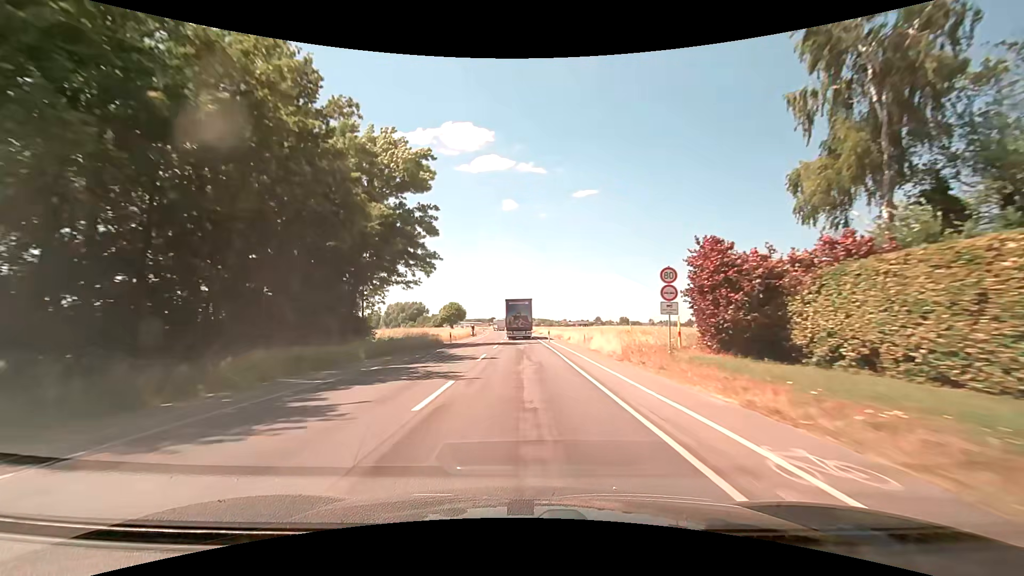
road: secondary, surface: asphalt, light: Day
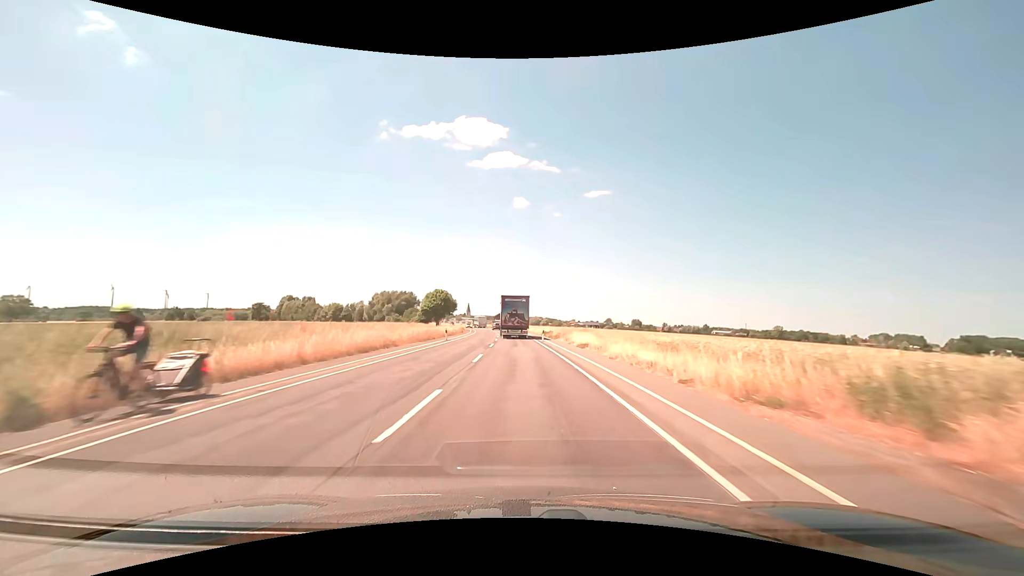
(-0.3, +50.2) m; -1°
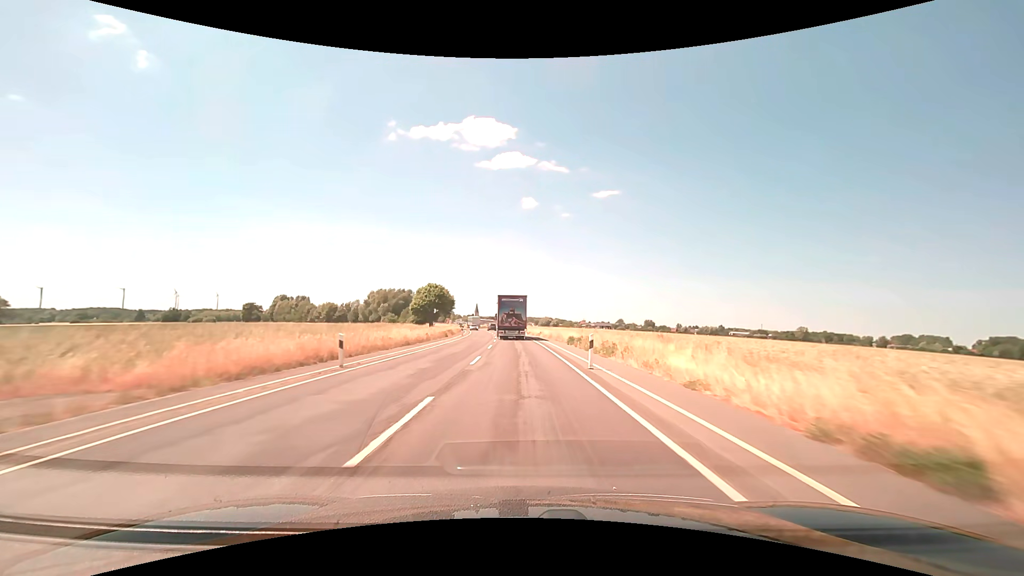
(-0.2, +25.1) m; -1°
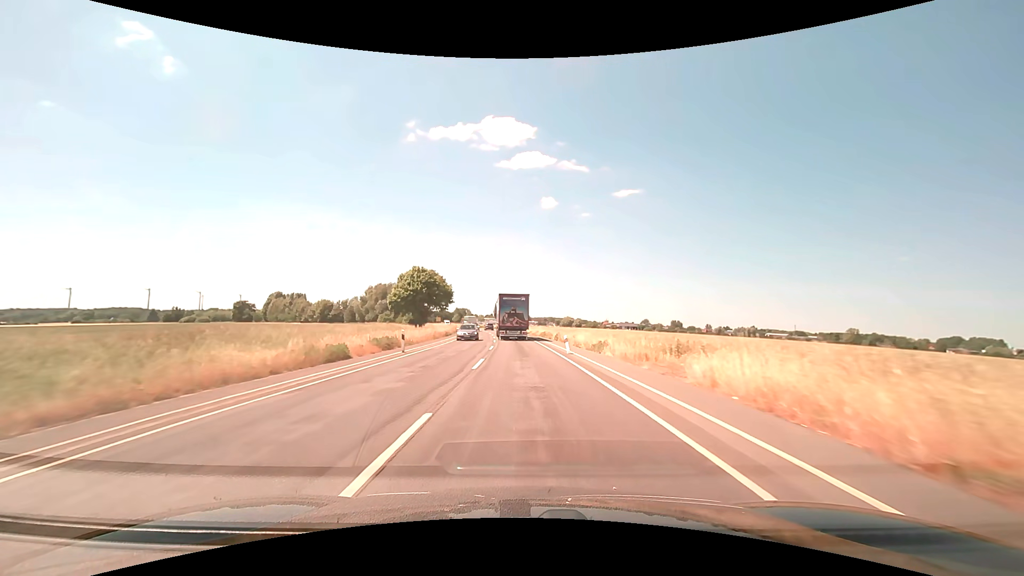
(-0.7, +37.6) m; -2°
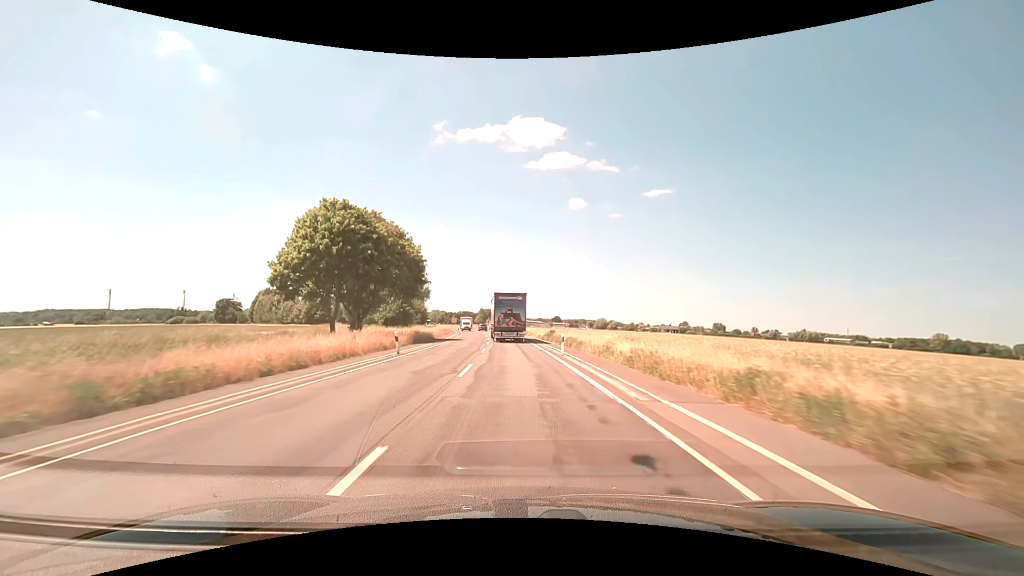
(-1.3, +50.2) m; -3°
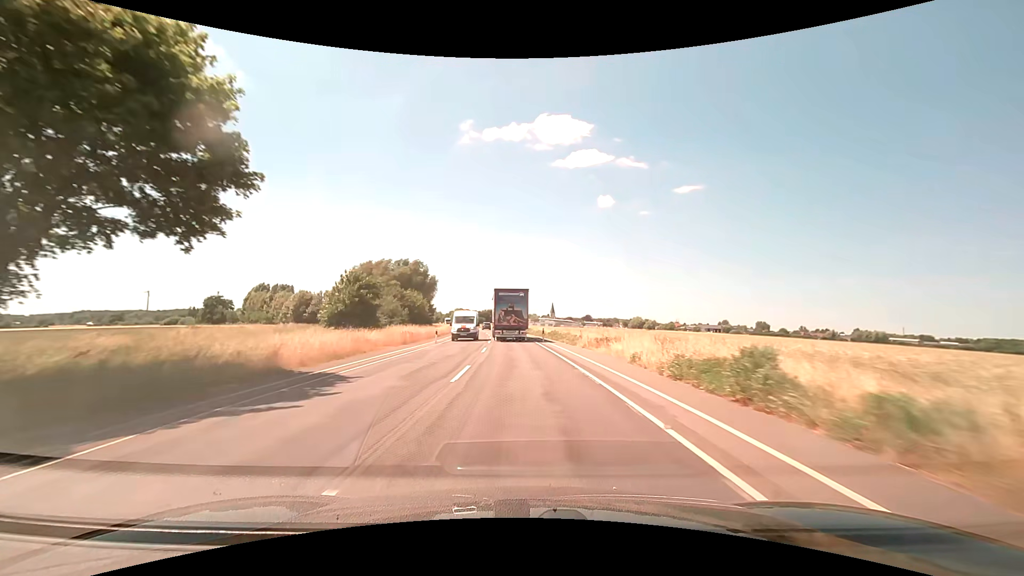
(-1.0, +37.6) m; -3°
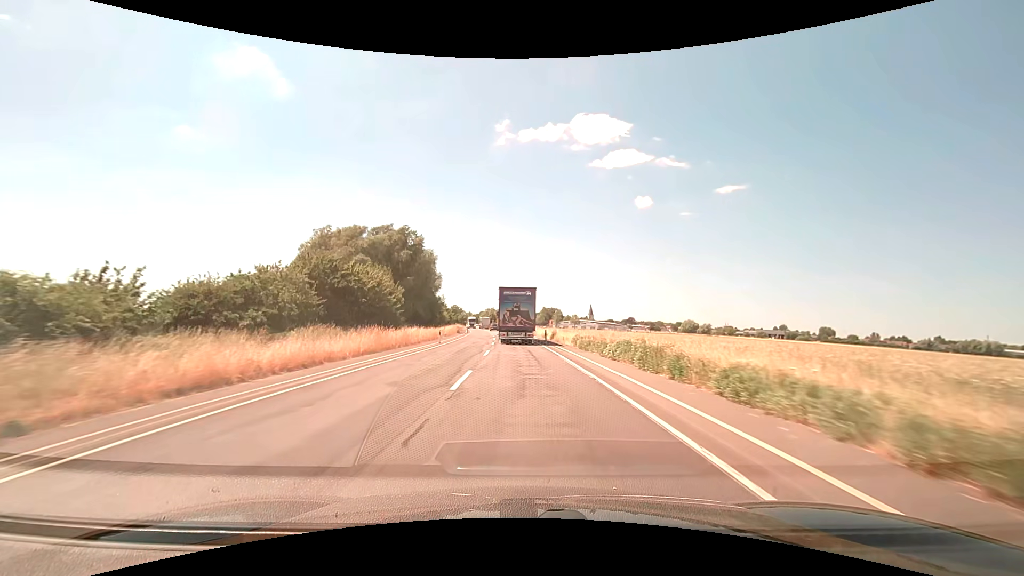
(-1.8, +49.4) m; -4°
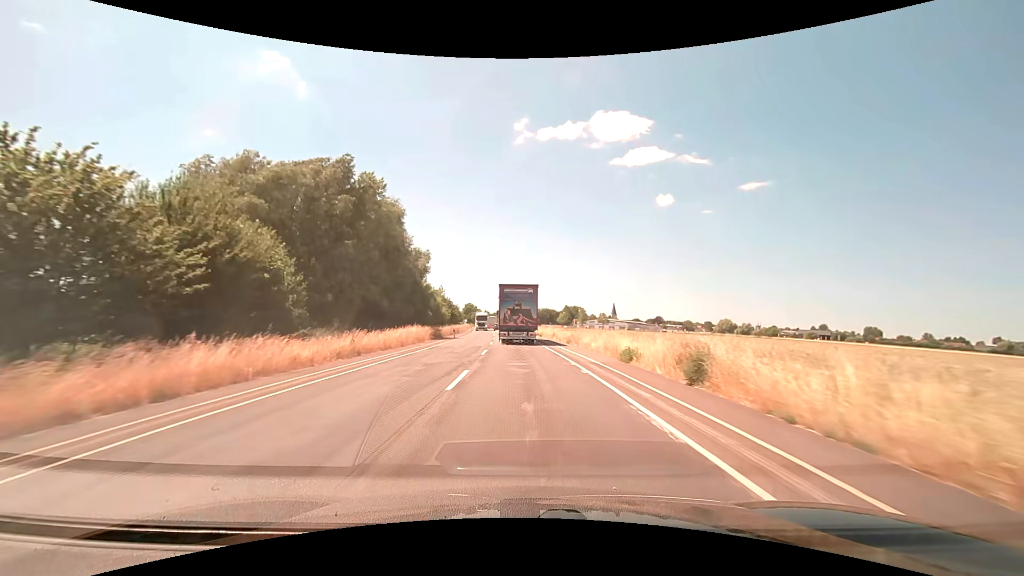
(-0.7, +36.4) m; -2°
(0, +10) (0, +20) (0, +30) (-1, +40) (-1, +50) (-2, +60) (-2, +70) (-3, +80) (-4, +90) (-5, +100) m
